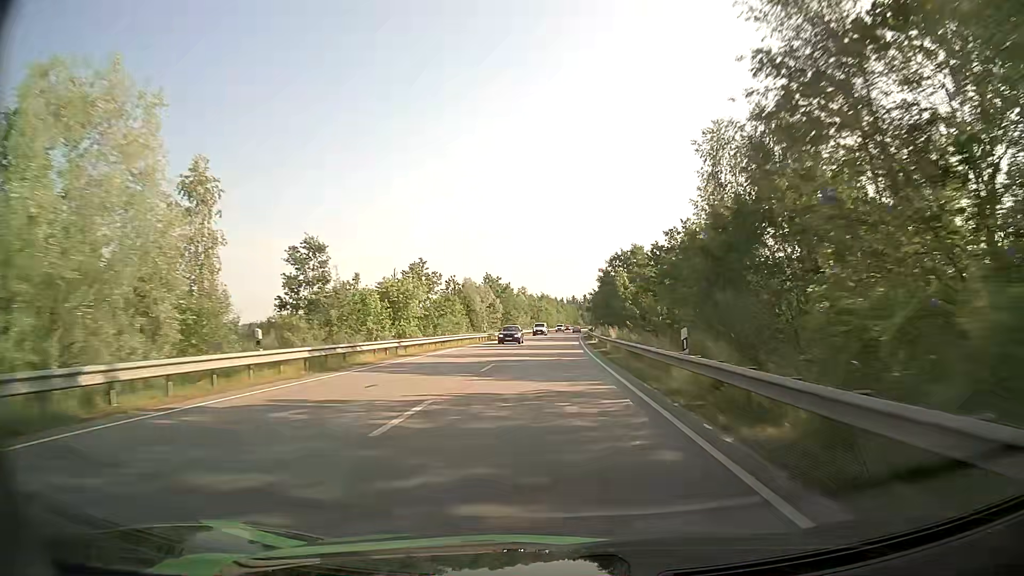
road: primary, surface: asphalt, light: Day
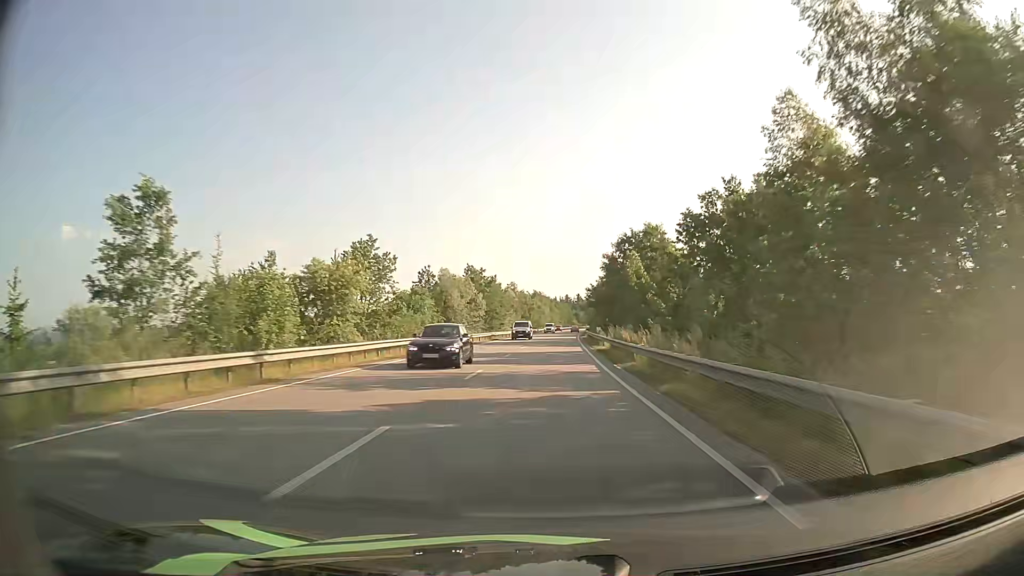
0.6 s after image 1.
(+0.1, +15.0) m; 0°
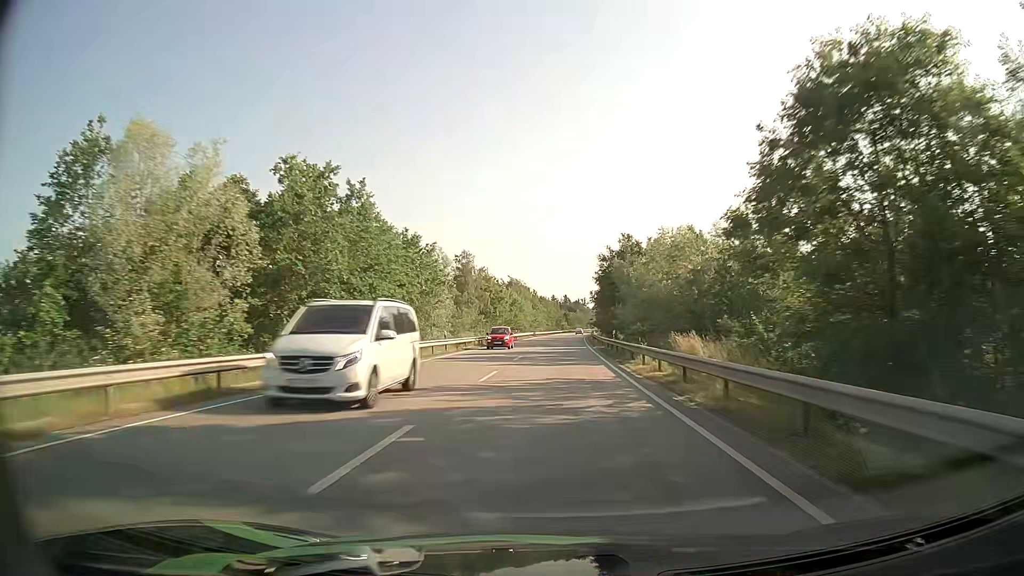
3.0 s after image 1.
(+0.9, +59.6) m; +1°
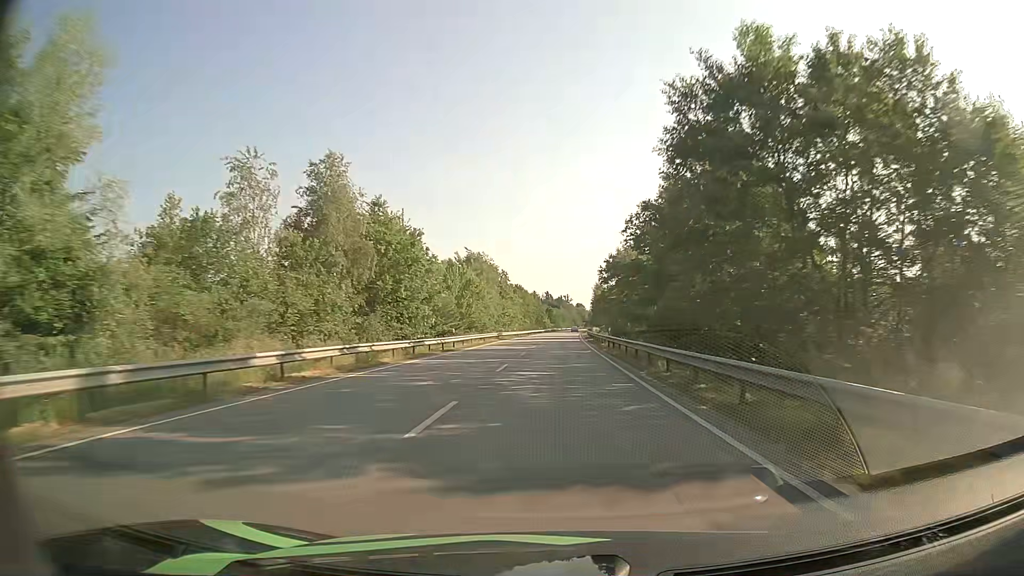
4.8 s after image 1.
(+0.6, +45.1) m; +1°
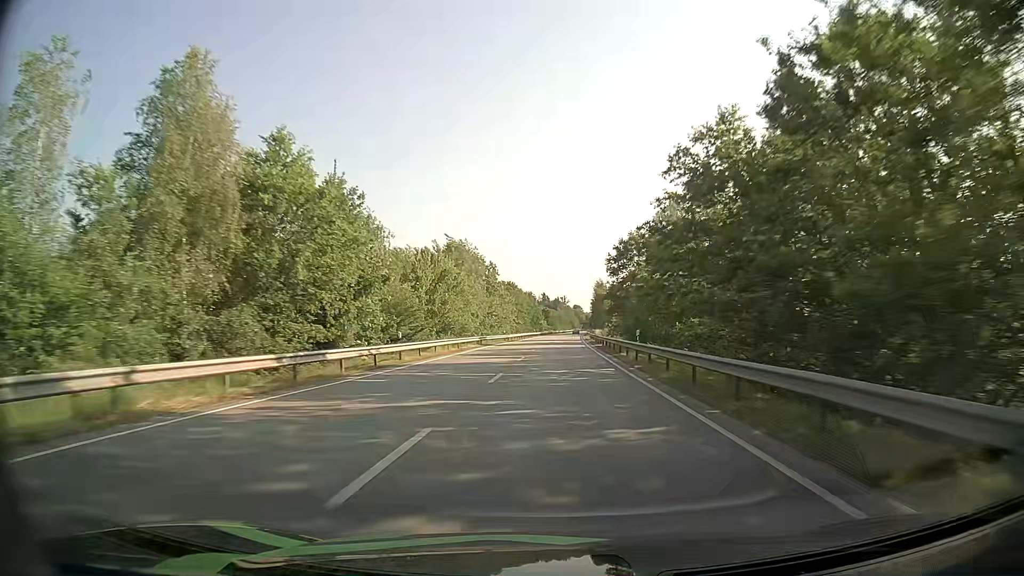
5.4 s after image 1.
(+0.1, +15.3) m; 0°
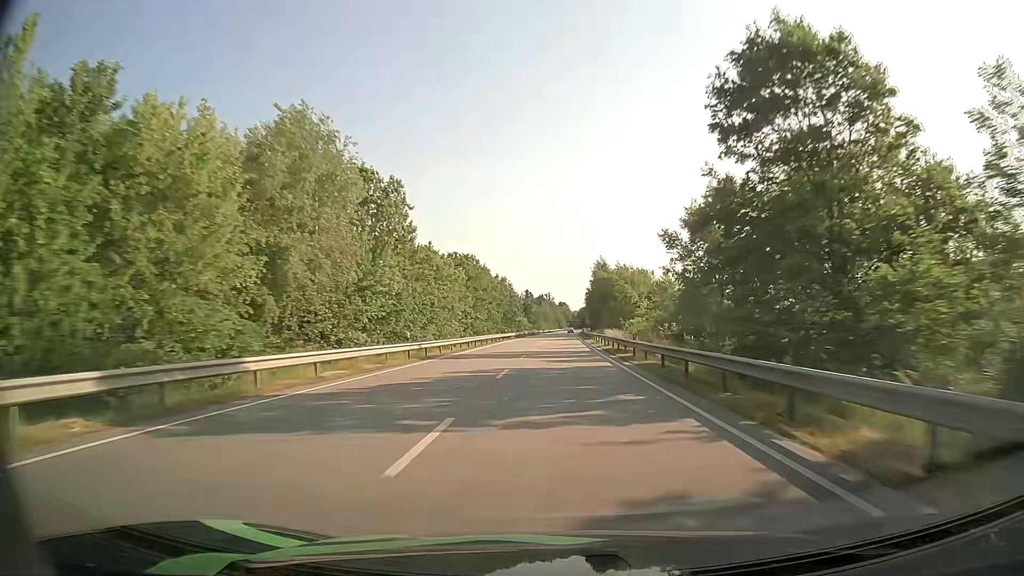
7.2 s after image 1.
(+0.8, +46.9) m; +2°
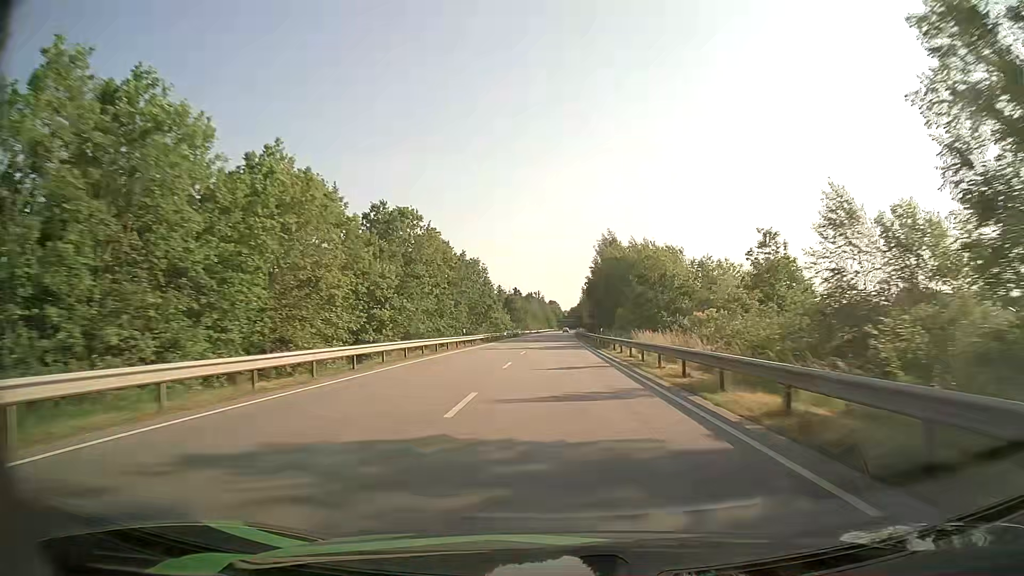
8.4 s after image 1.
(+0.2, +32.2) m; +1°
